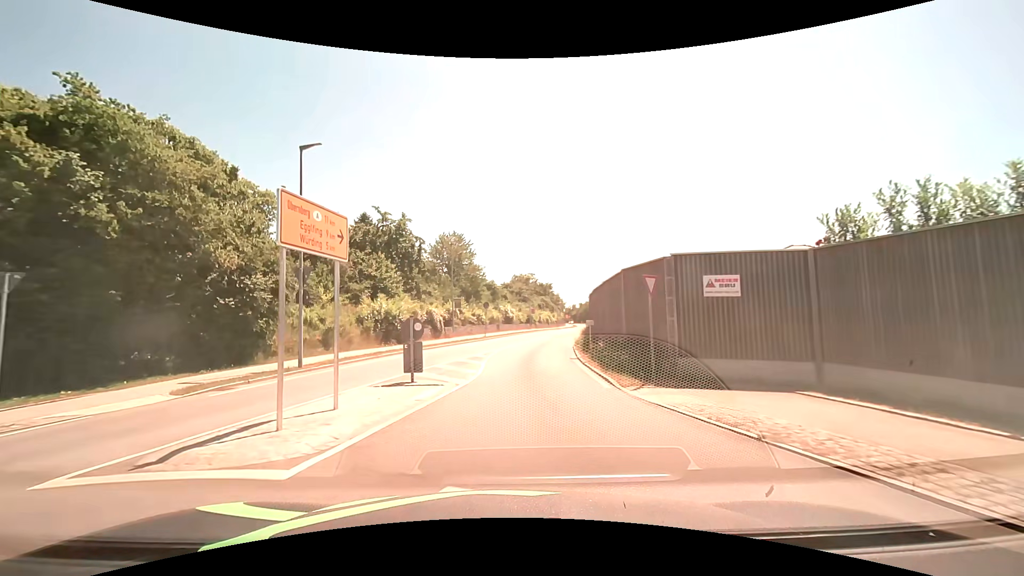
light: Day
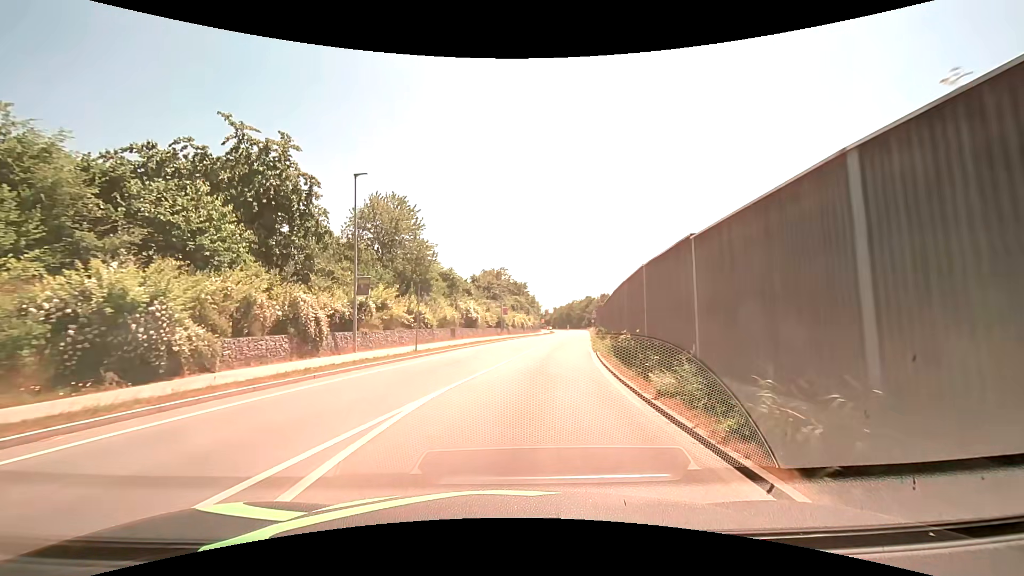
(+0.7, +20.3) m; +4°
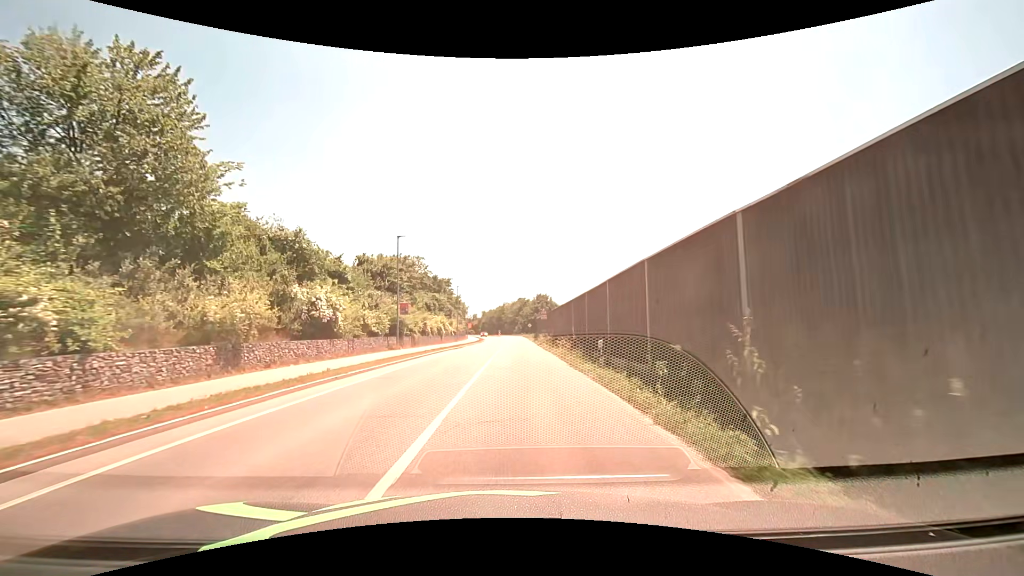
(+1.5, +23.2) m; +8°
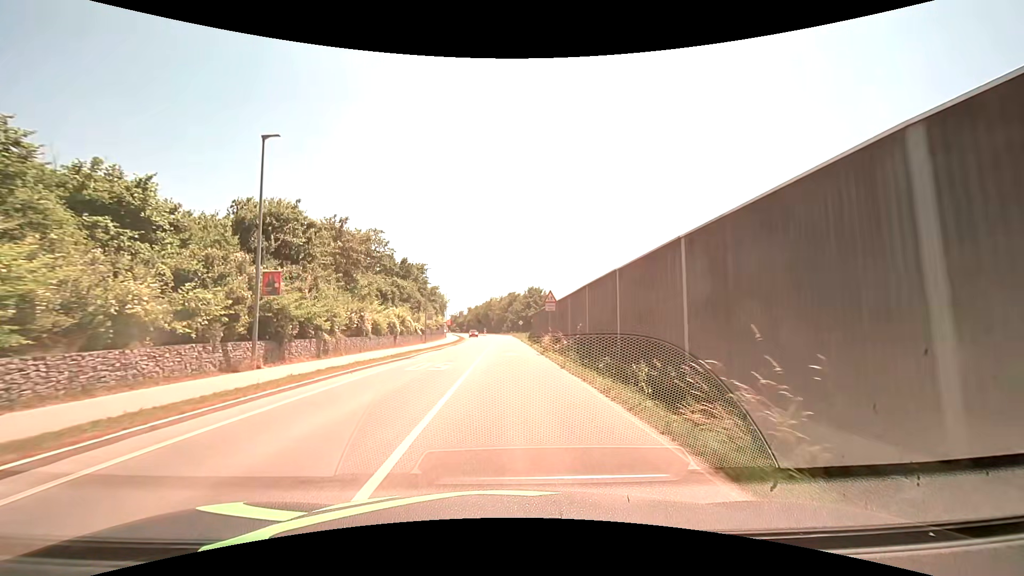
(+0.2, +18.5) m; +1°
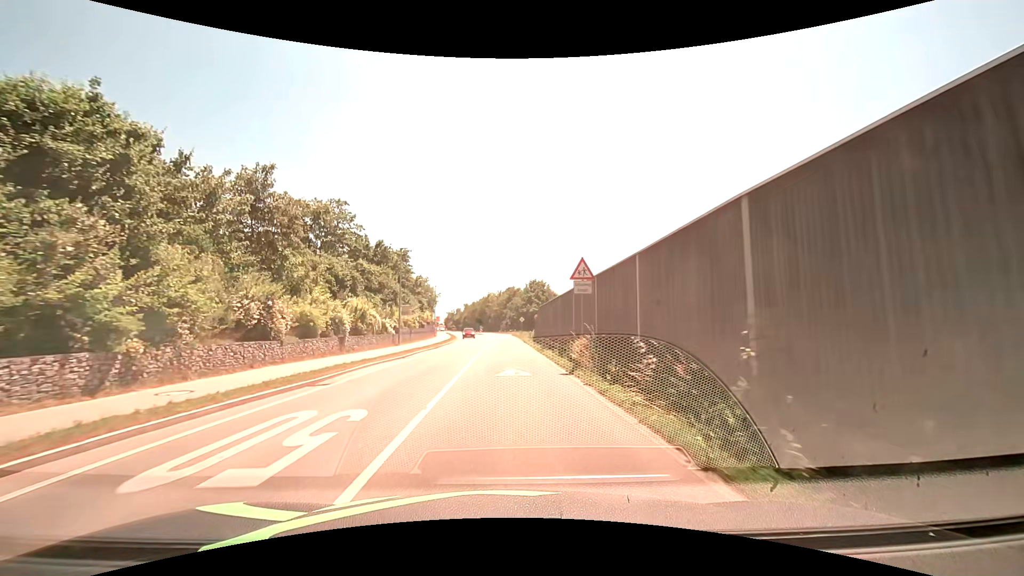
(0.0, +12.6) m; 0°
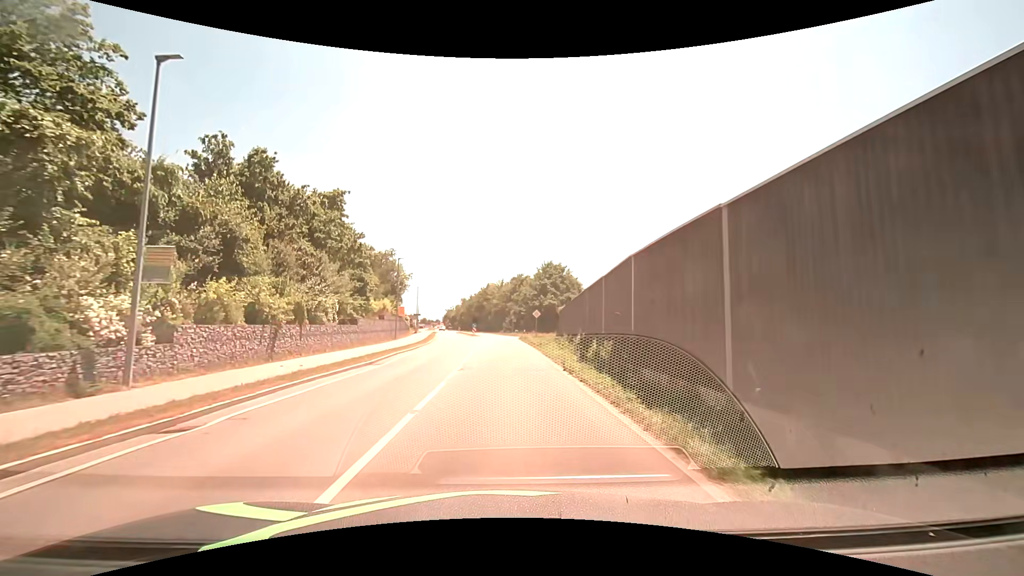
(-0.1, +29.6) m; 0°
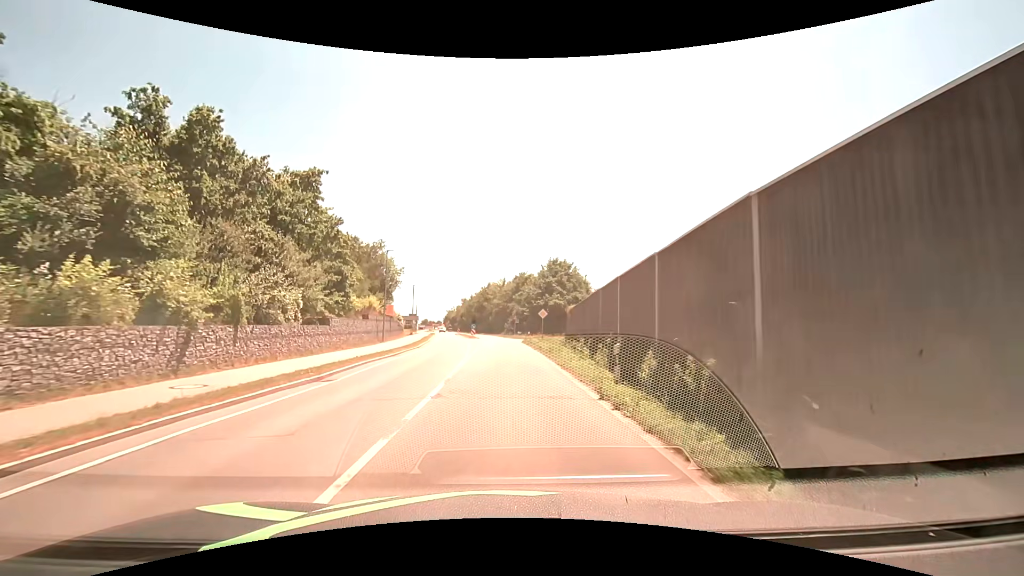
(0.0, +5.7) m; 0°
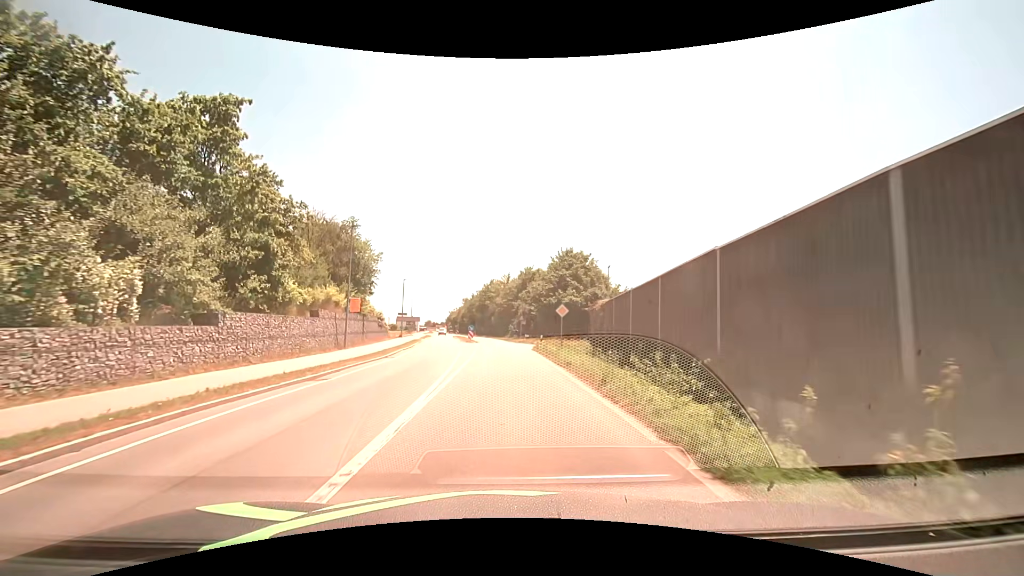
(0.0, +11.3) m; 0°
(0, +10) (0, +20) (0, +30) (+1, +40) (+9, +45) (+19, +46) (+29, +46) (+39, +47) (+49, +47) (+59, +47) m
